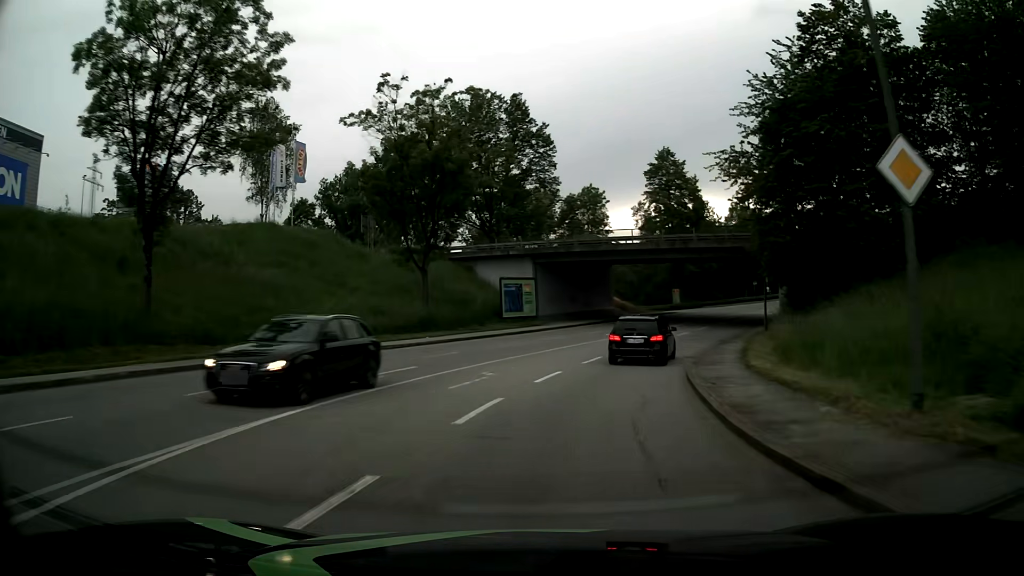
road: tertiary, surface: asphalt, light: Day
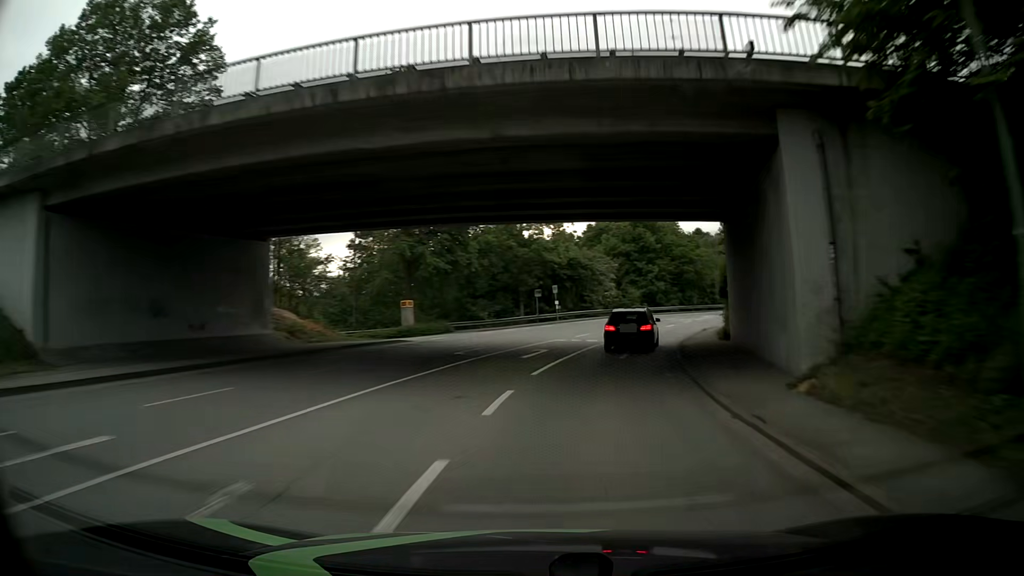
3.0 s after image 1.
(+7.4, +34.3) m; +23°
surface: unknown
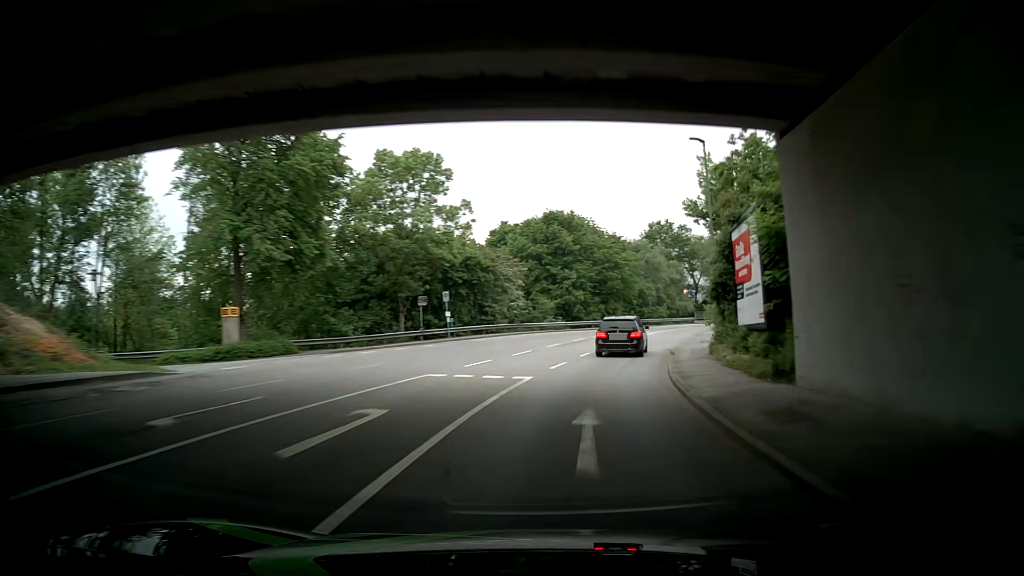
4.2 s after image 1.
(+1.1, +14.4) m; +8°
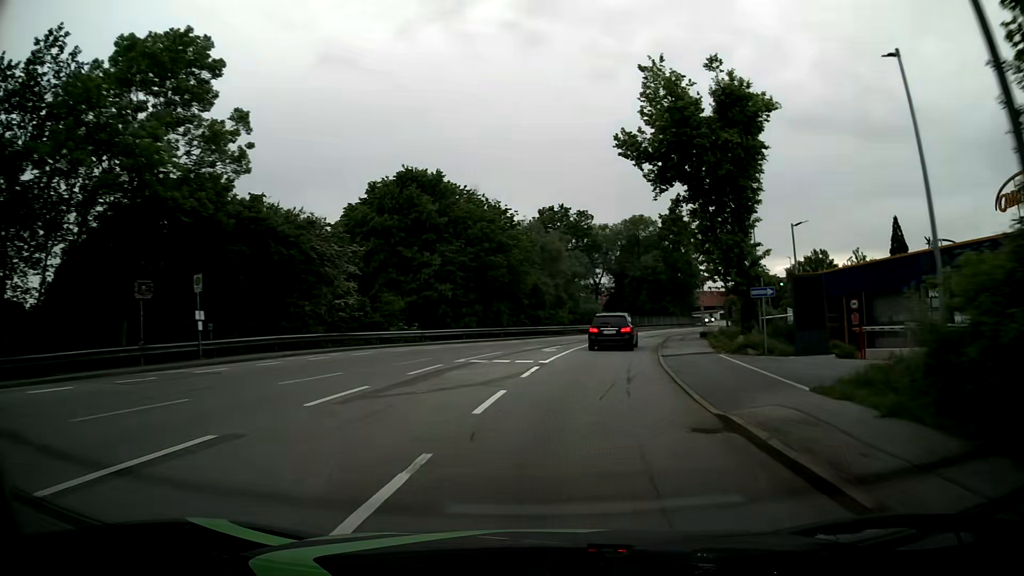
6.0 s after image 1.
(+0.9, +21.4) m; +10°
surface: asphalt
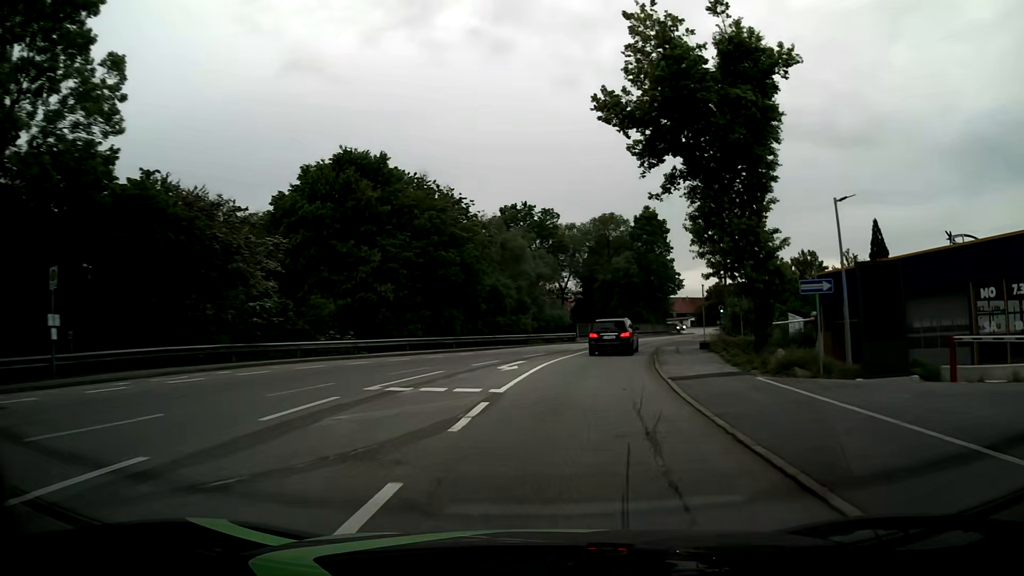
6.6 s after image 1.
(+0.3, +7.0) m; +4°
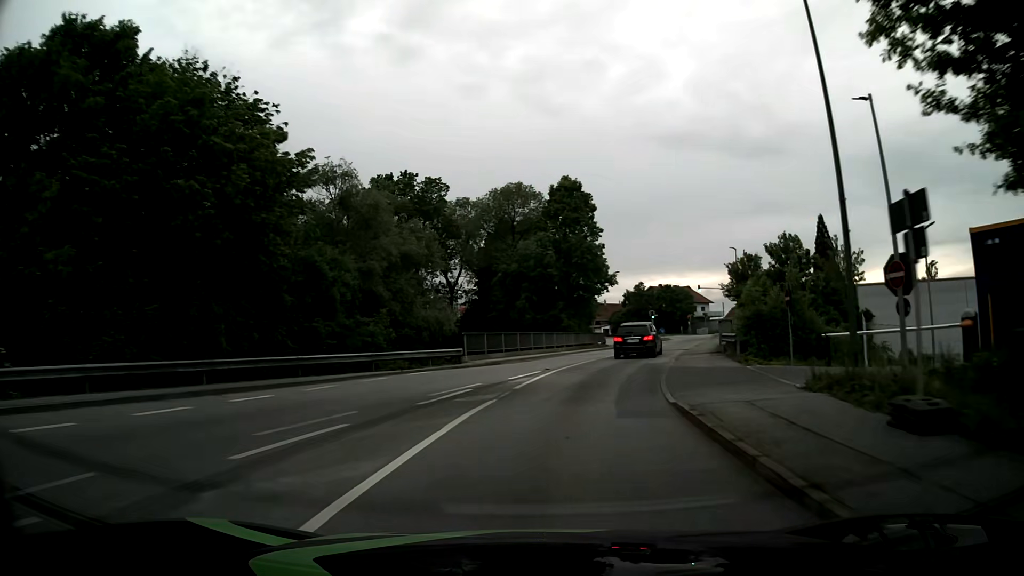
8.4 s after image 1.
(+1.5, +20.4) m; +8°
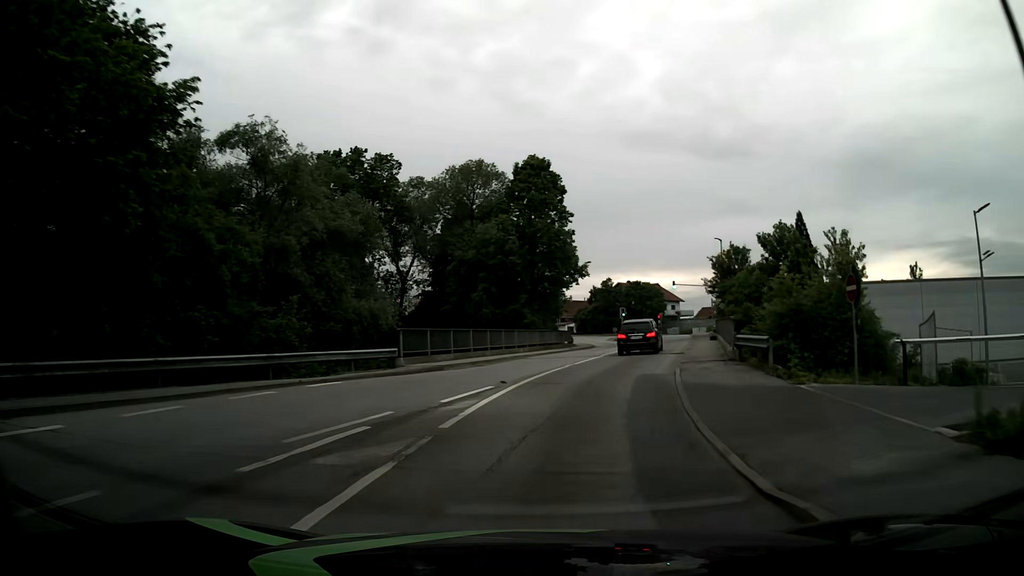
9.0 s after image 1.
(+0.2, +6.5) m; +3°
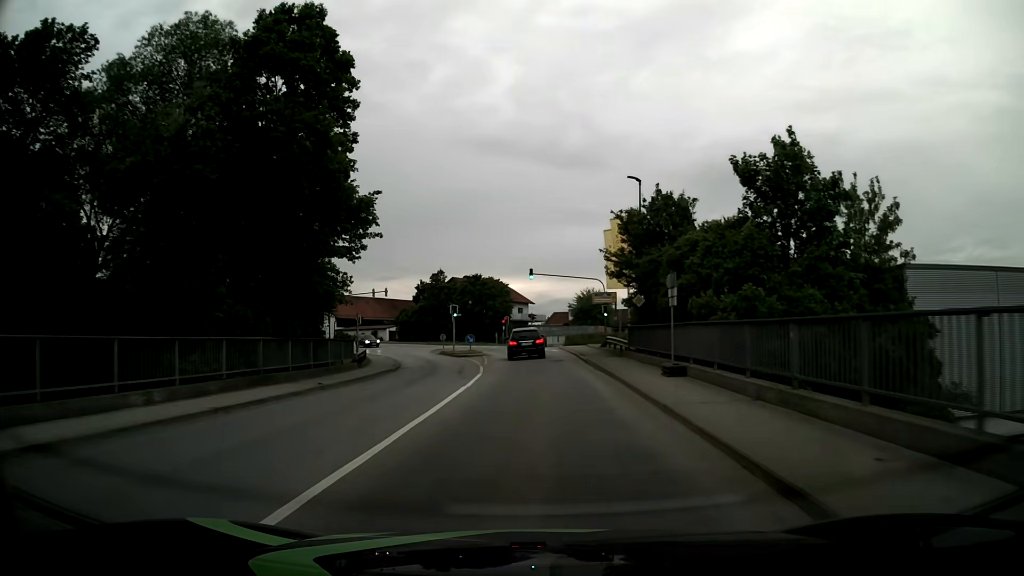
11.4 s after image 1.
(+3.8, +25.1) m; +14°
(0, +10) (0, +20) (0, +30) (0, +40) (-2, +50) (-4, +60) (-8, +69) (-13, +78) (-19, +86) (-25, +93) m
